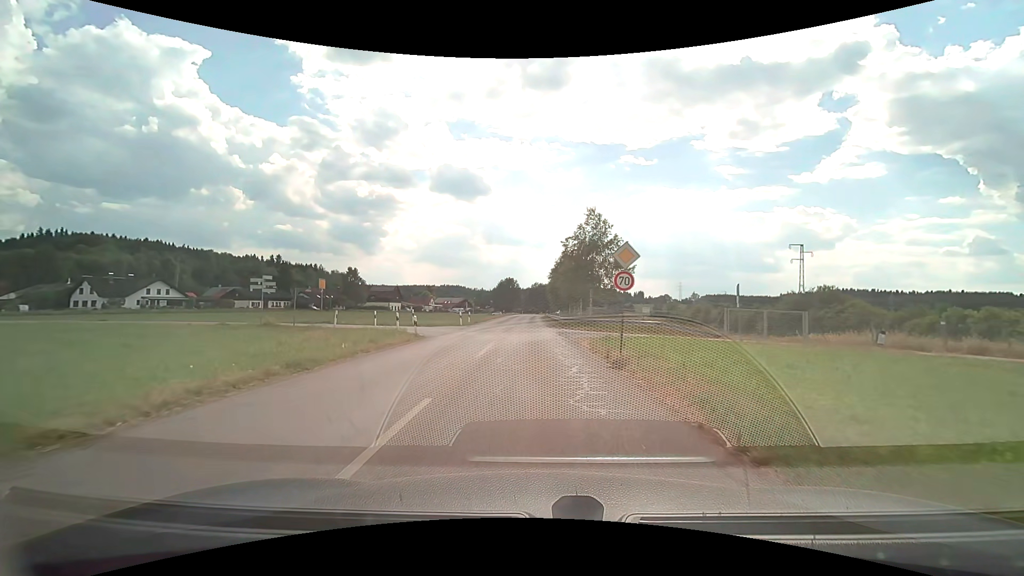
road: tertiary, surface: asphalt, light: Day
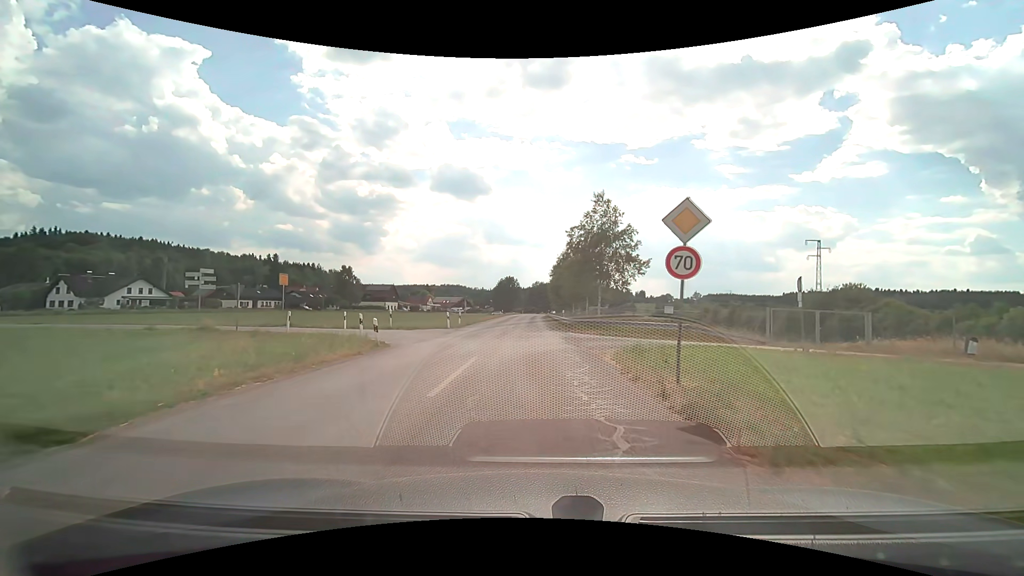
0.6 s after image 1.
(0.0, +5.7) m; 0°
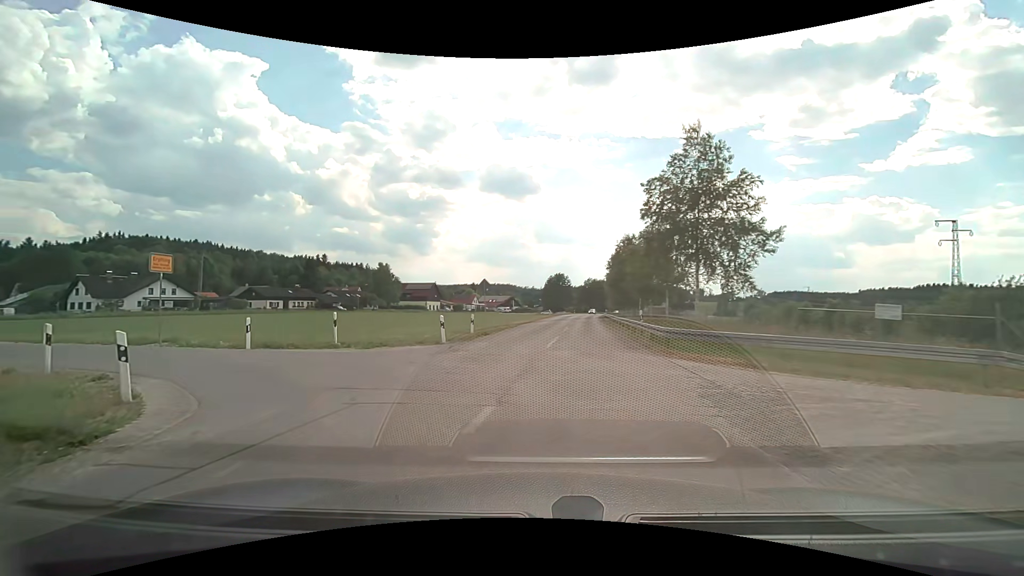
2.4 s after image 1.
(-0.2, +14.1) m; -5°
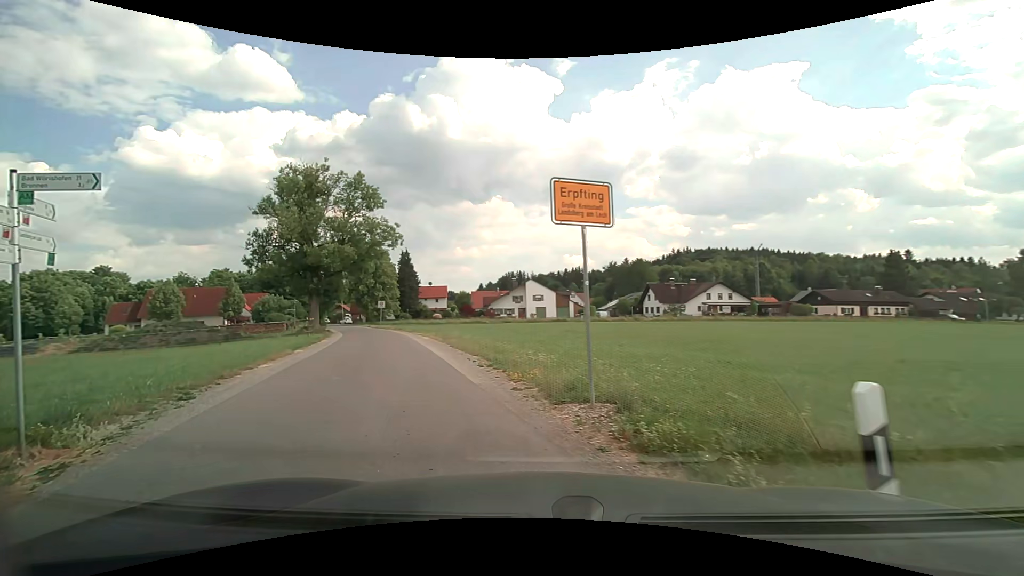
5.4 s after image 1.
(-6.3, +13.9) m; -57°
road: residential
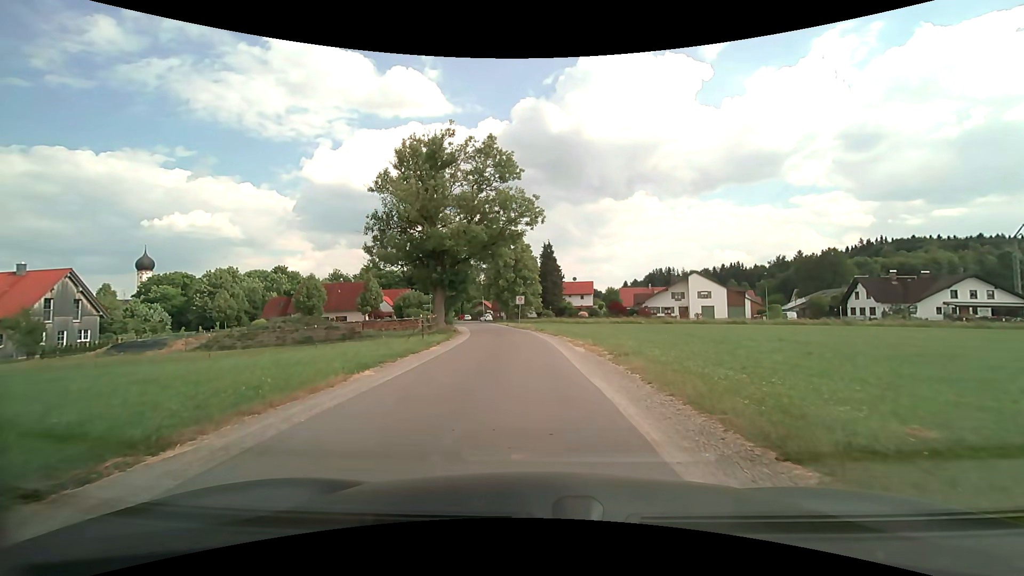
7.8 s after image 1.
(-2.8, +11.2) m; -18°
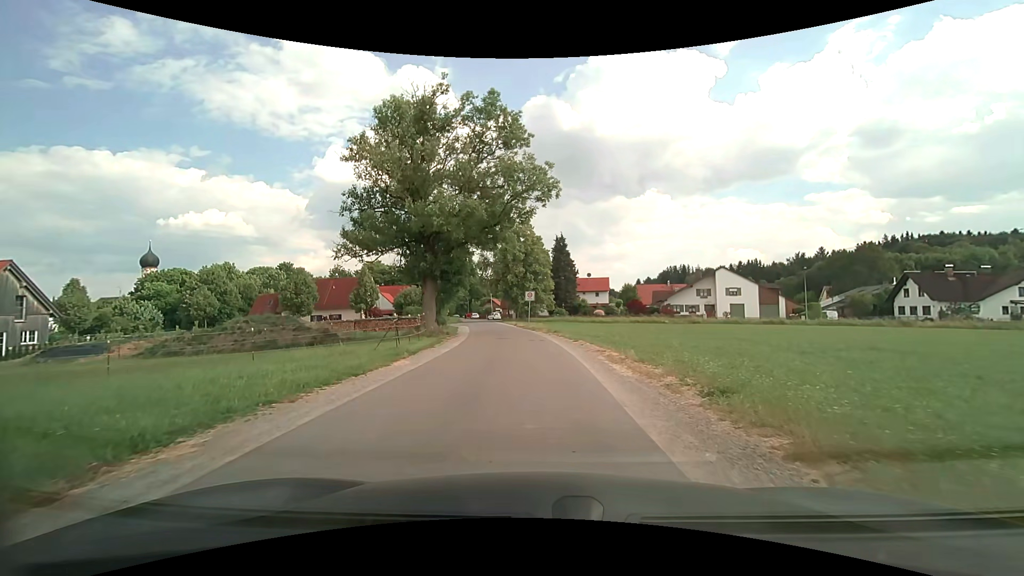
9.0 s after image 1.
(-0.1, +7.5) m; -1°
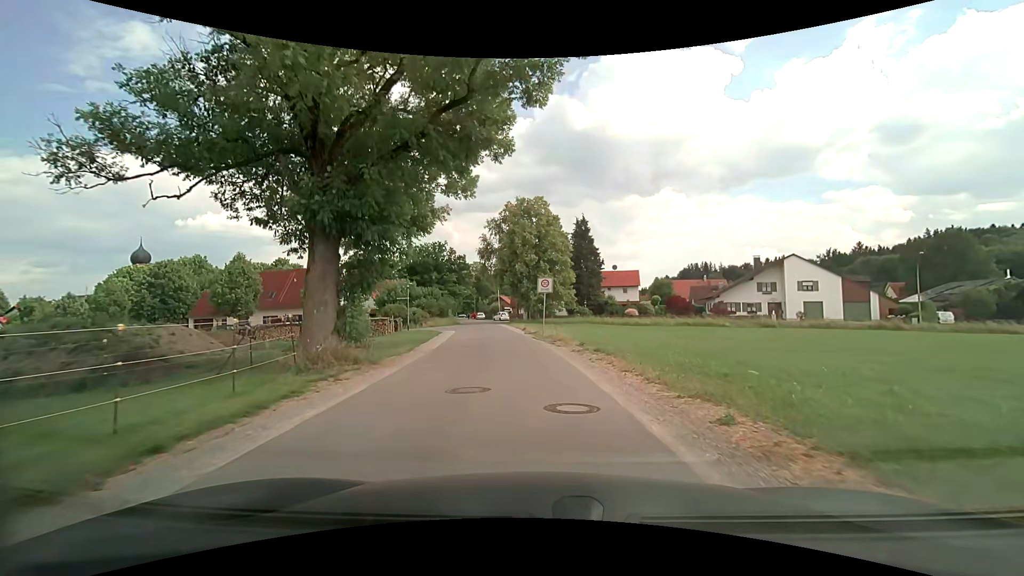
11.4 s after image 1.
(-0.3, +17.6) m; -1°
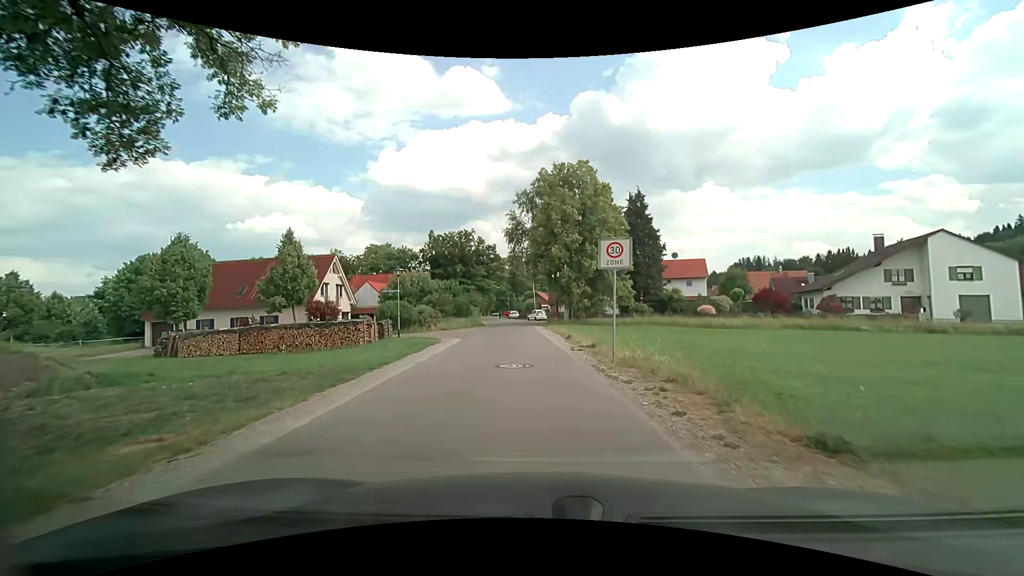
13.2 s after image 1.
(-0.5, +15.0) m; -5°
(0, +10) (0, +20) (-1, +30) (-2, +40) (-2, +50) (-3, +60) (-4, +70) (-5, +80) (-6, +90) (-8, +100) m
